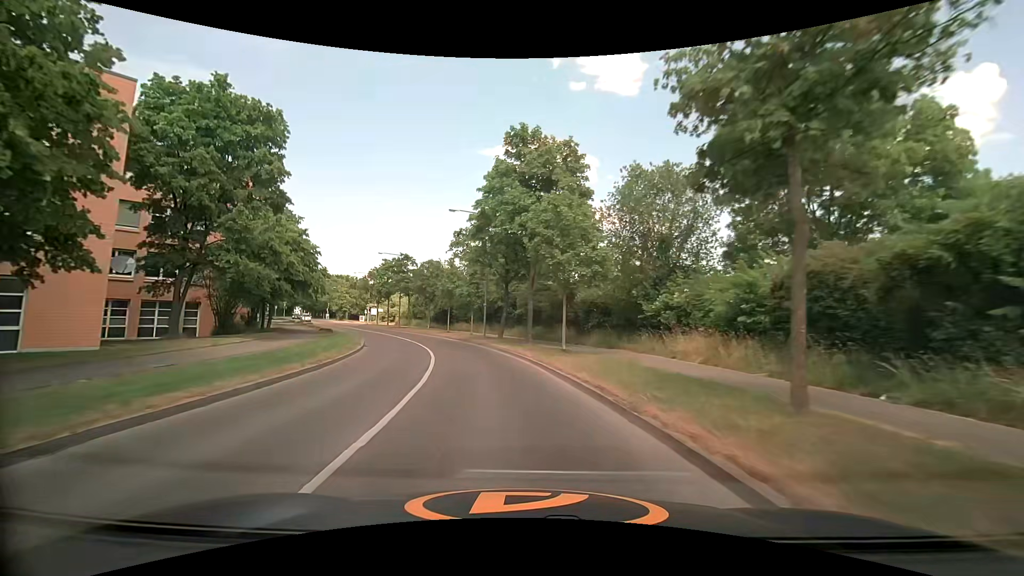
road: tertiary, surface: asphalt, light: Day
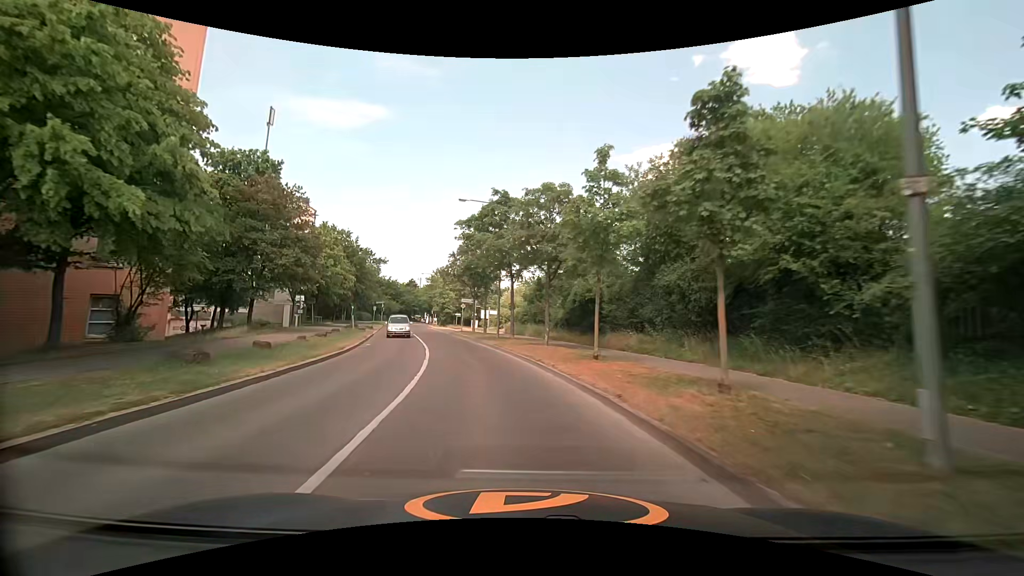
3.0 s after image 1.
(-5.4, +33.7) m; -16°
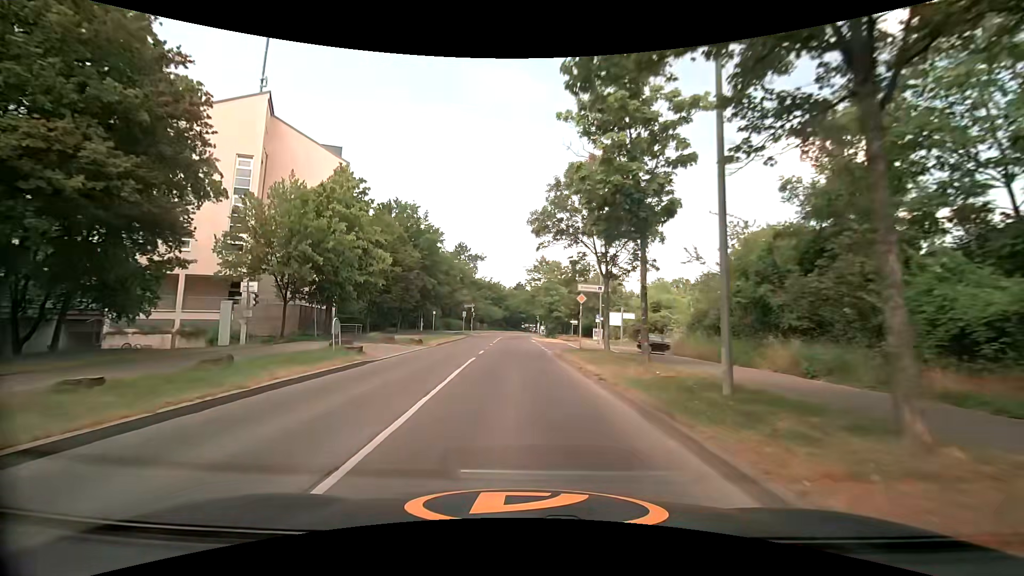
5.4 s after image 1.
(-3.3, +26.5) m; -13°
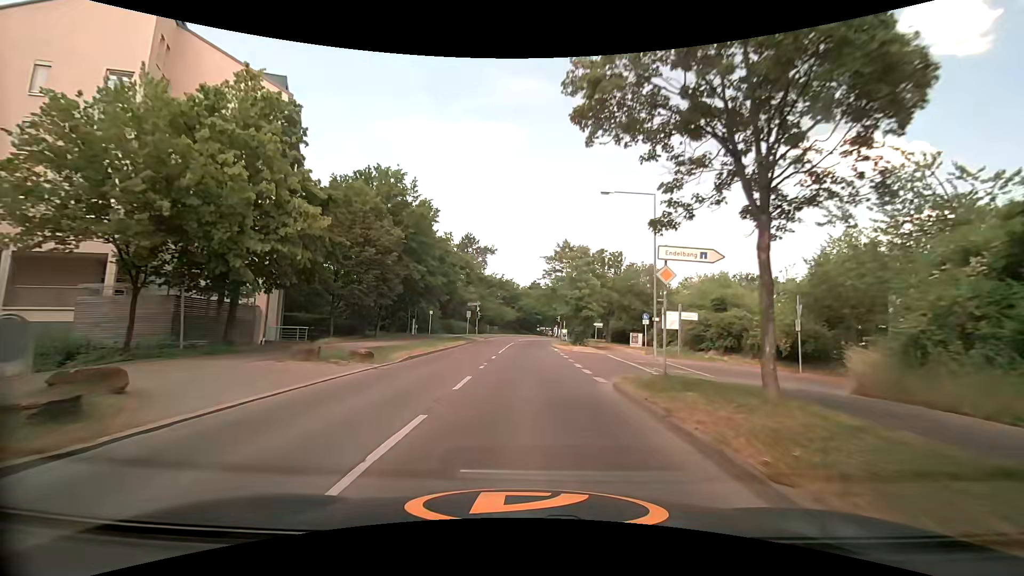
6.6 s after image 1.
(-0.6, +13.5) m; -3°
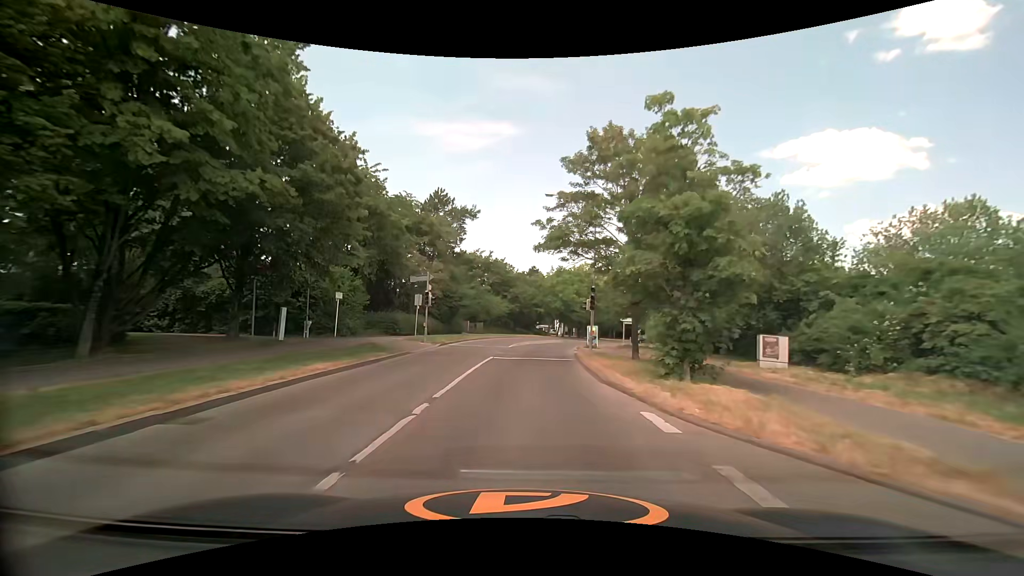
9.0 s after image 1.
(+0.2, +28.0) m; +1°
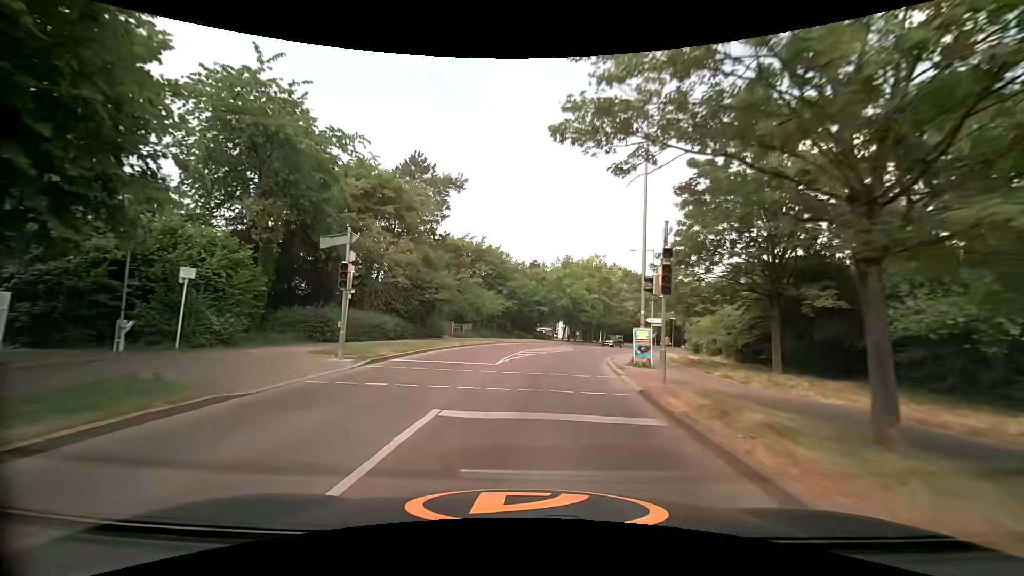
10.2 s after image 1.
(-0.1, +13.8) m; -1°
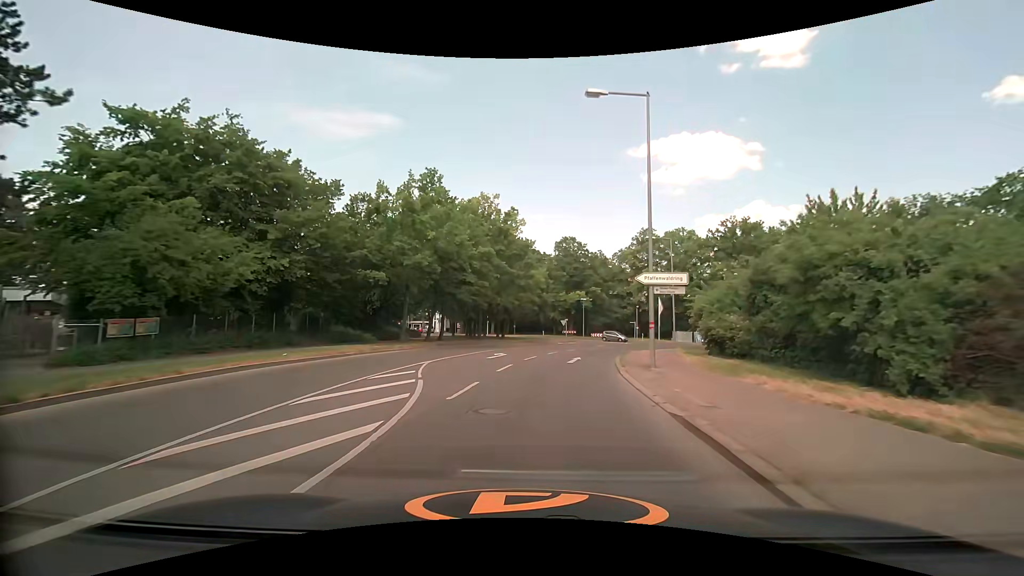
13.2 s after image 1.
(+3.7, +32.8) m; +14°
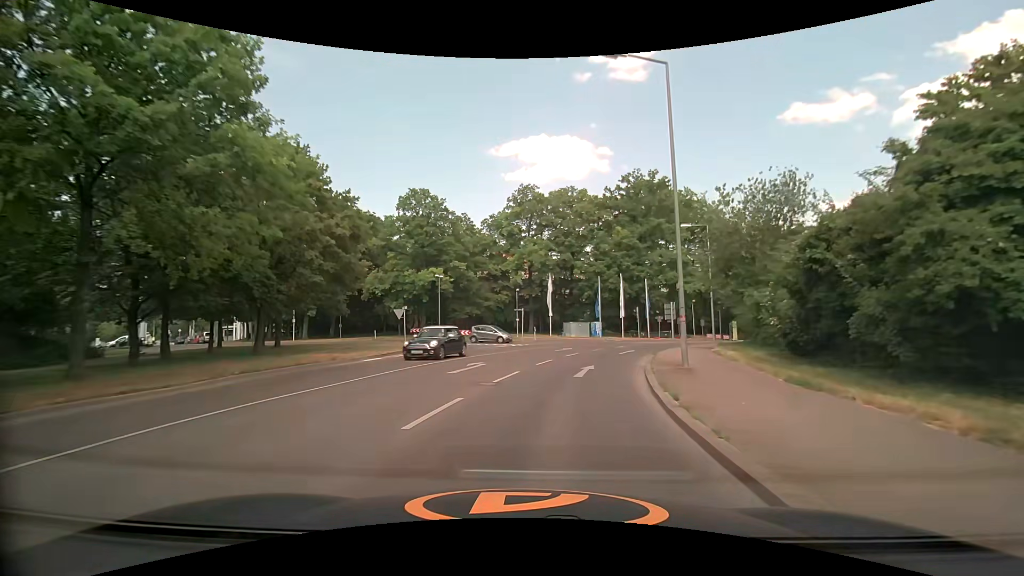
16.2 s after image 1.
(+3.9, +32.1) m; +15°
(0, +10) (+2, +20) (+5, +29) (+9, +39) (+13, +48) (+19, +56) (+25, +64) (+32, +71) (+40, +77) (+48, +83) m
